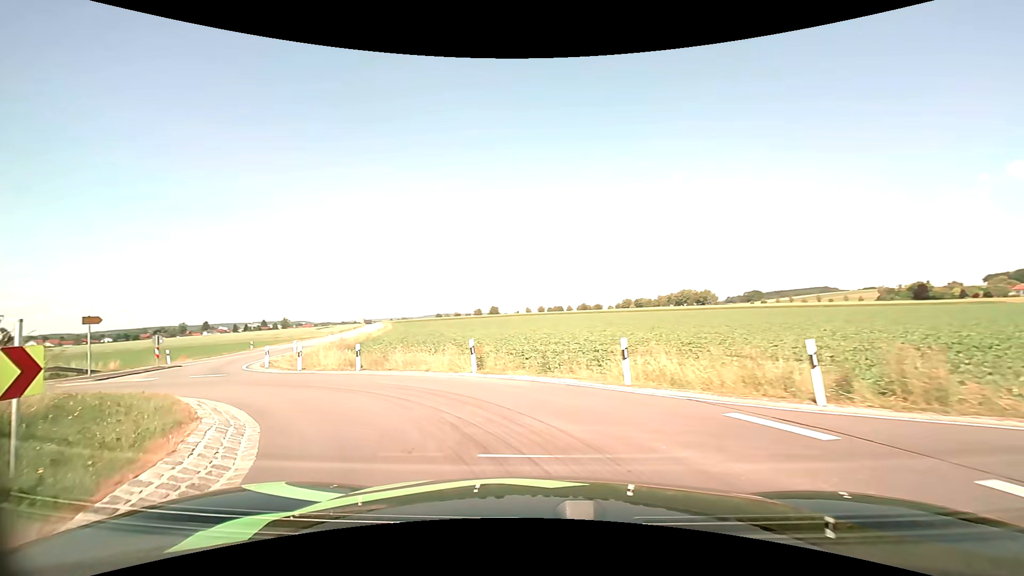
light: Day
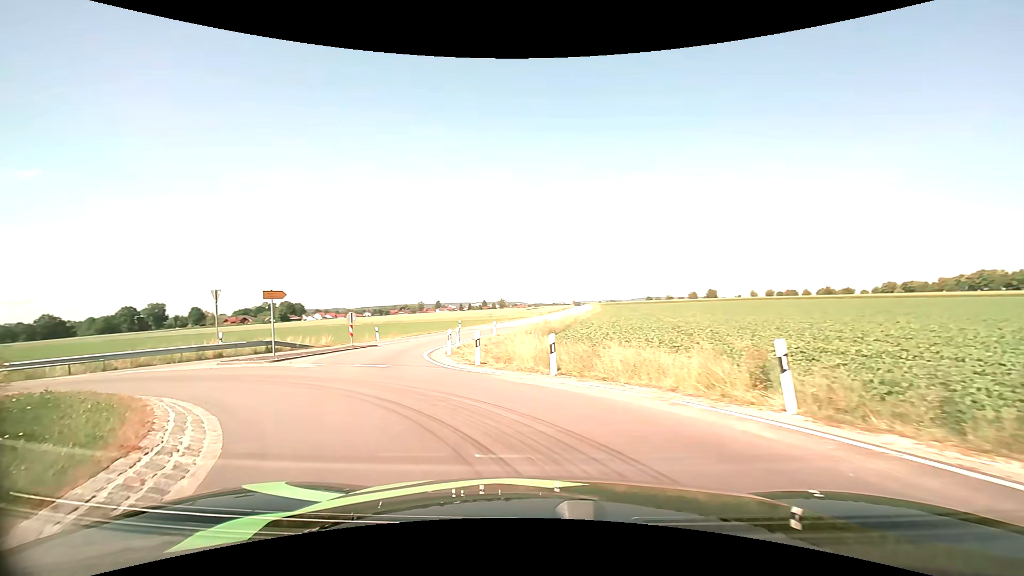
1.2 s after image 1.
(-1.6, +7.5) m; -23°
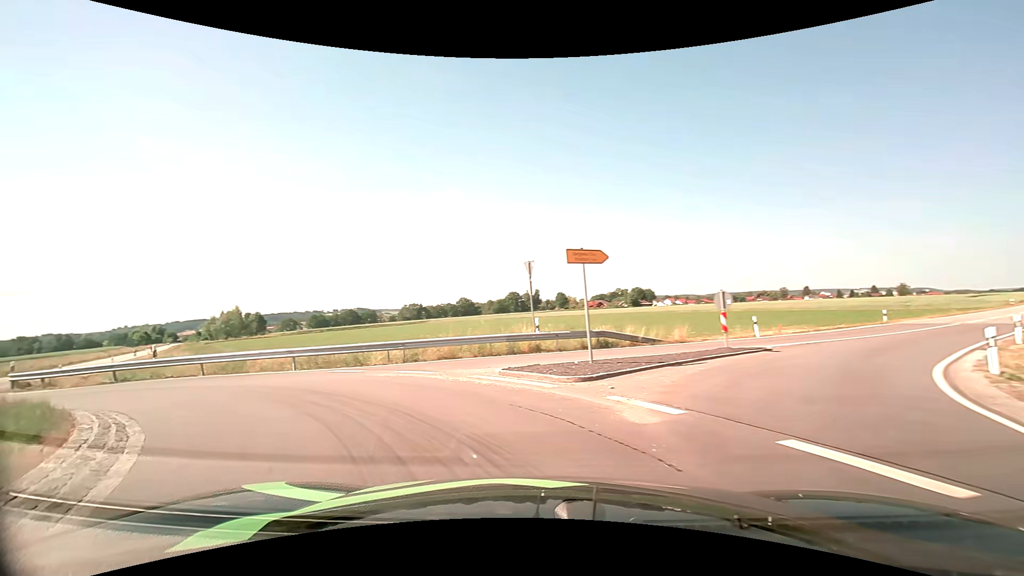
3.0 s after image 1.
(-3.5, +10.6) m; -38°
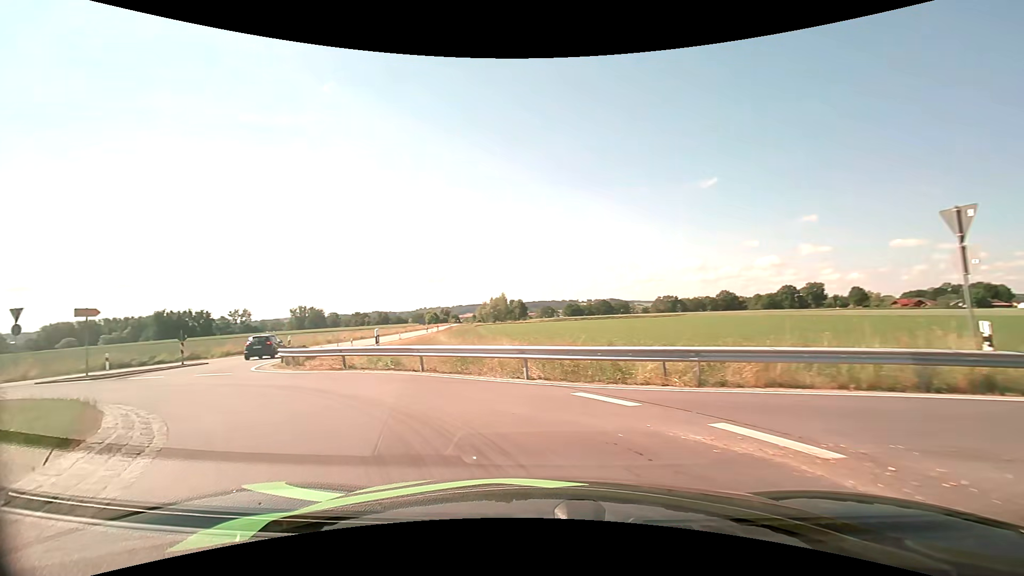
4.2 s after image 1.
(-1.9, +7.1) m; -29°
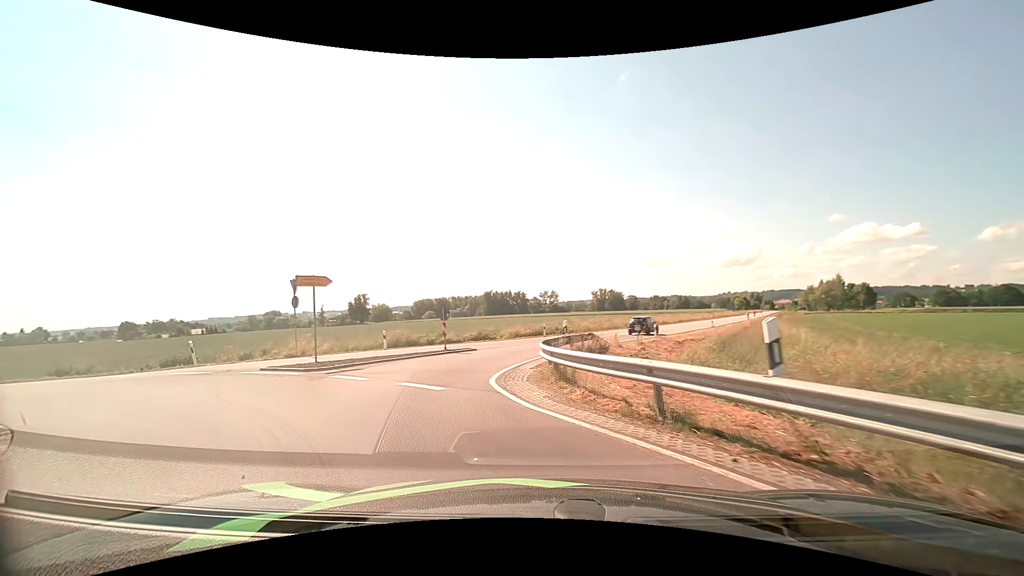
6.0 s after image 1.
(-3.4, +10.9) m; -33°
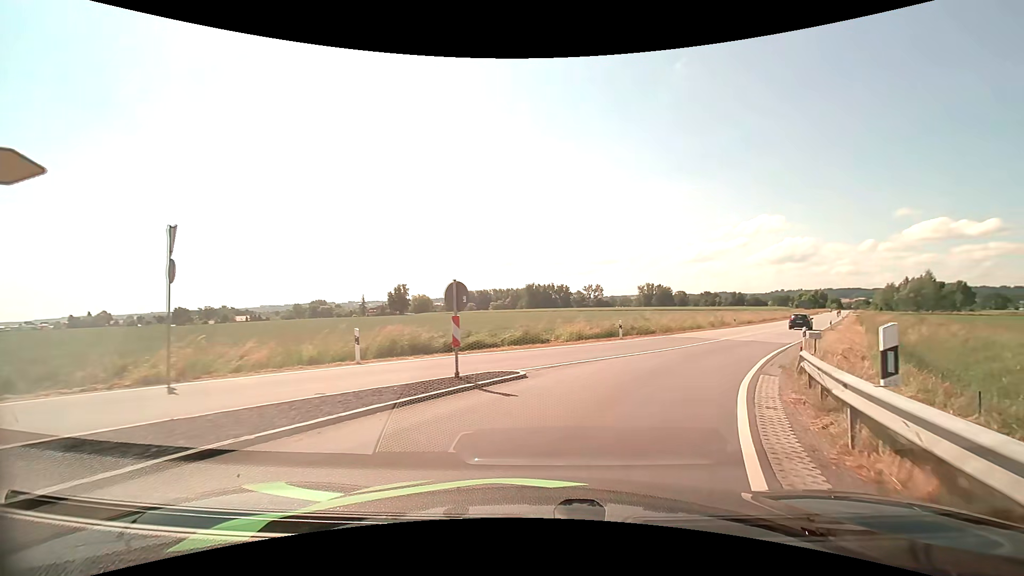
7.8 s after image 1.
(-1.8, +12.4) m; -7°
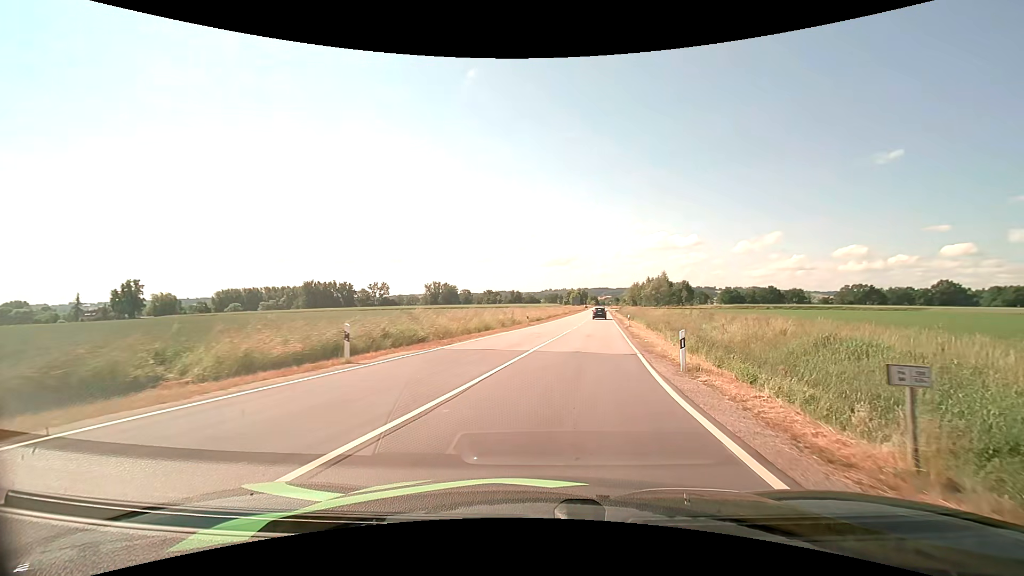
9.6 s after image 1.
(+3.3, +14.2) m; +24°
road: tertiary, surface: asphalt
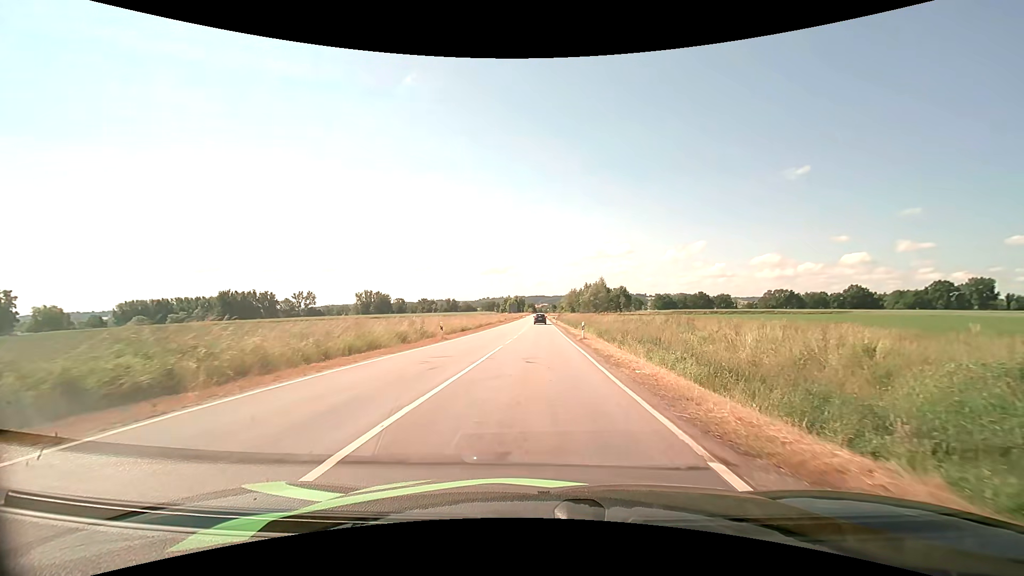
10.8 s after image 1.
(+1.0, +12.5) m; +8°
(0, +10) (0, +20) (0, +30) (+1, +40) (+1, +50) (+1, +60) (+1, +70) (+1, +80) (+1, +90) (+1, +100) m
